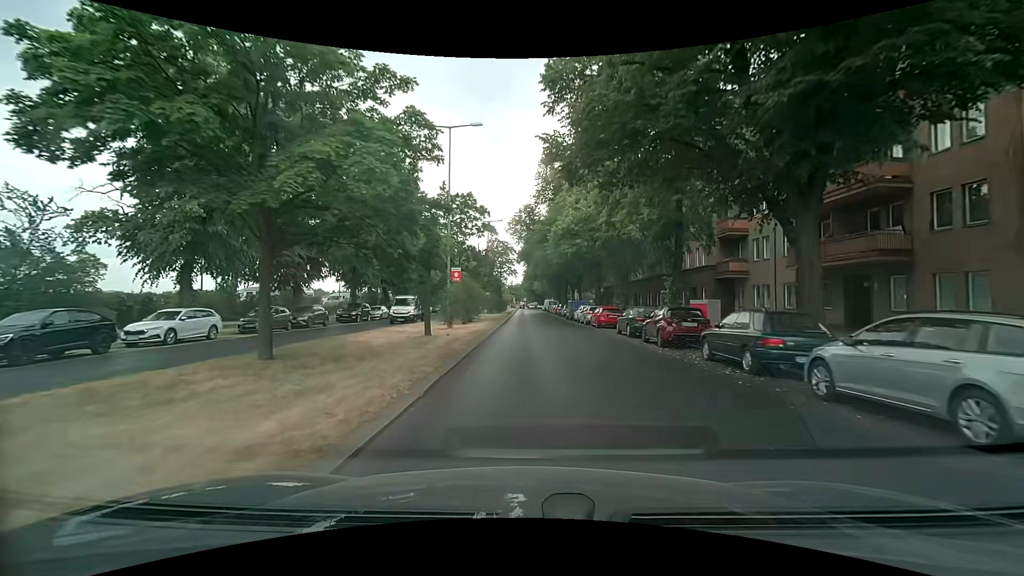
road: primary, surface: asphalt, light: Day
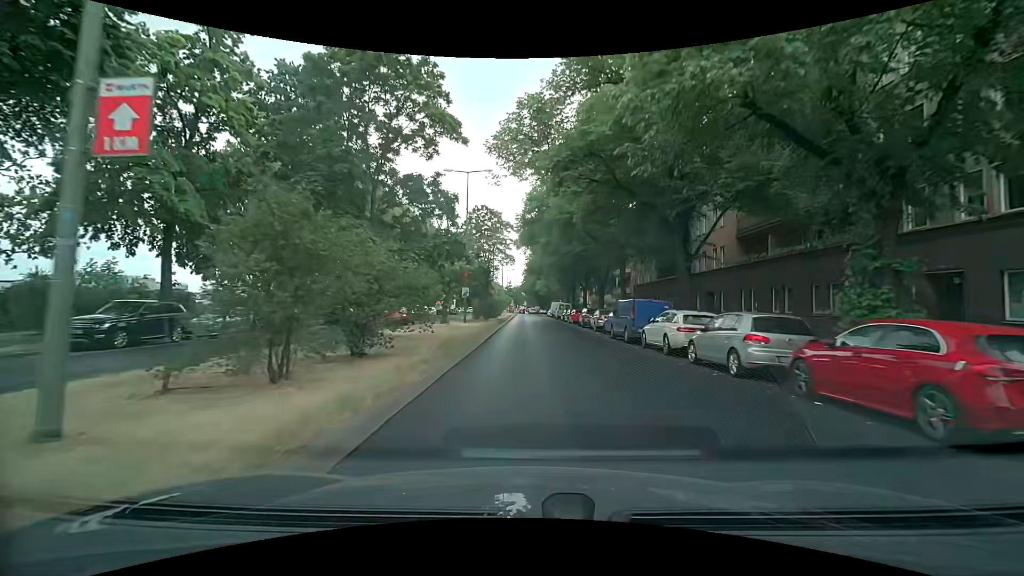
(+0.1, +26.7) m; 0°
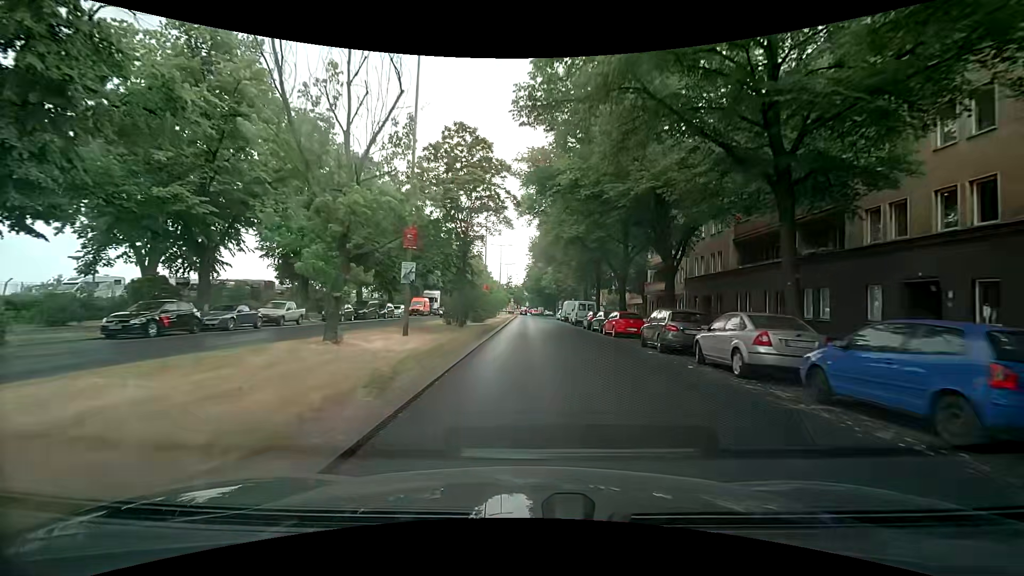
(+0.2, +21.5) m; 0°
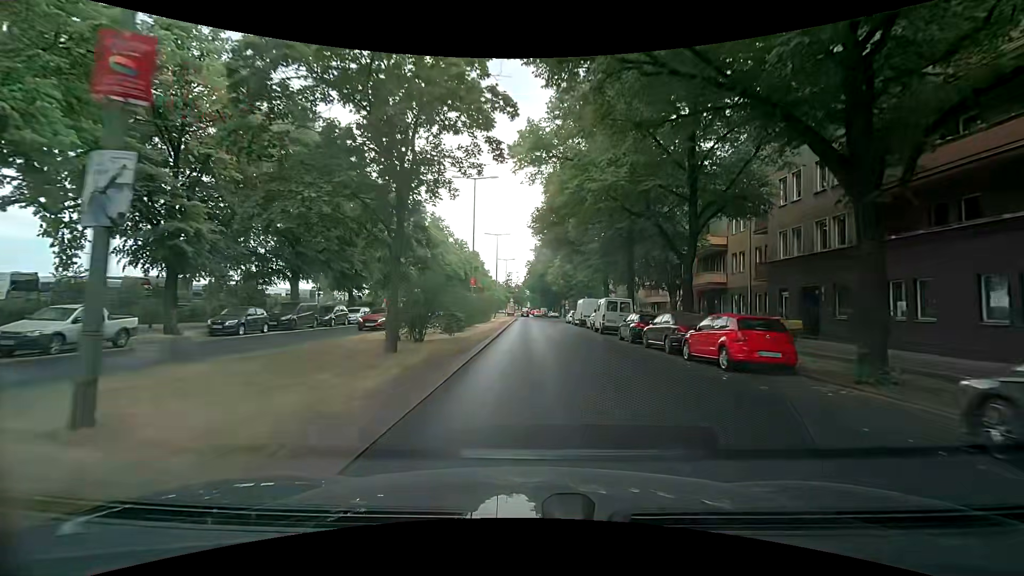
(+0.2, +14.8) m; +1°
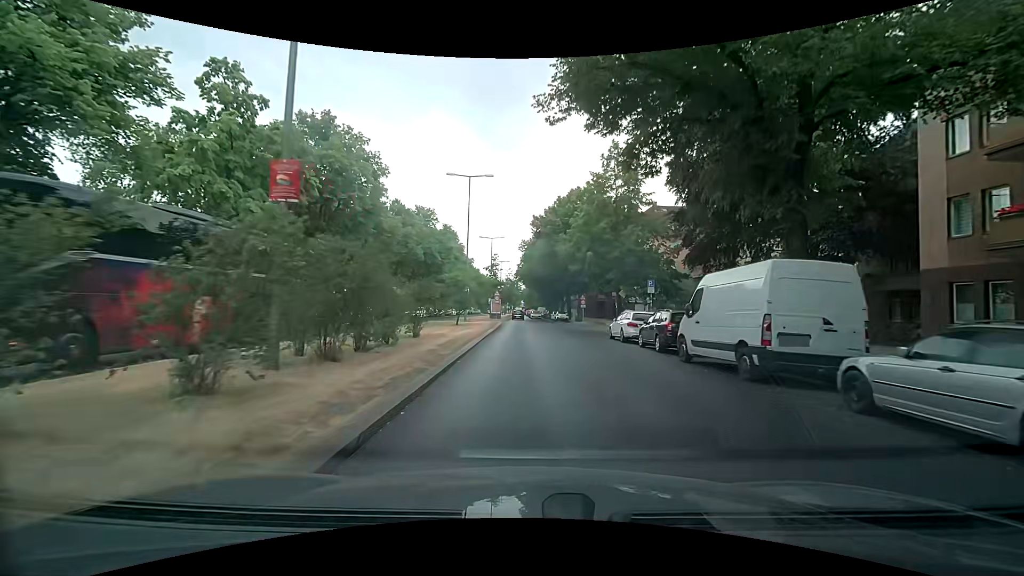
(-0.1, +33.4) m; 0°
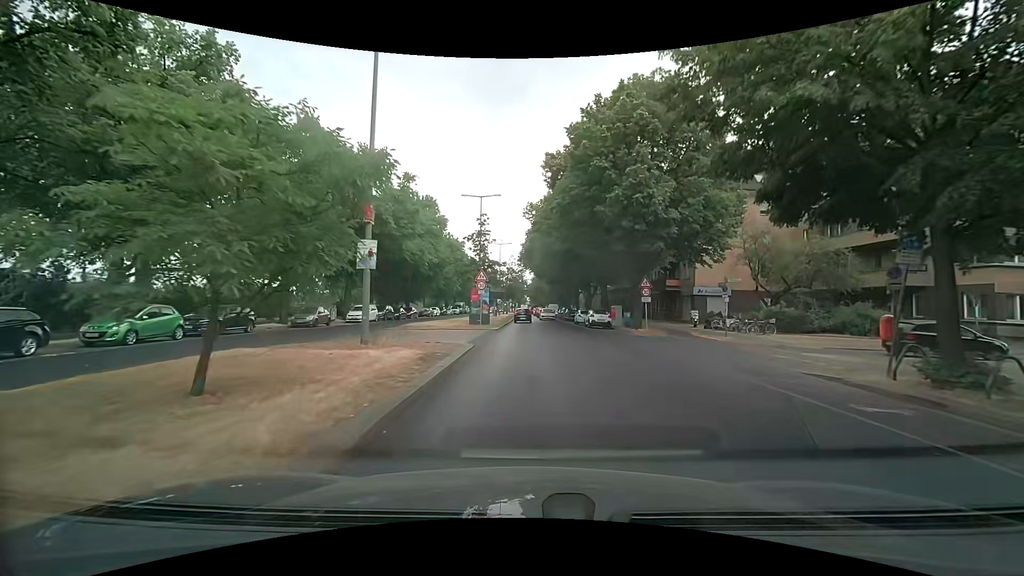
(-0.3, +28.5) m; -1°
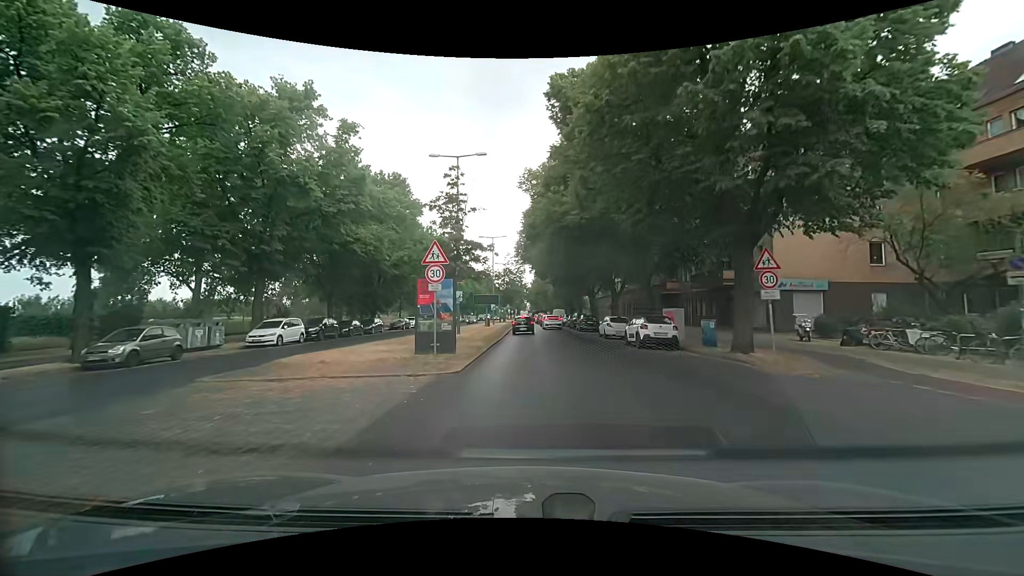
(+0.2, +16.2) m; 0°
